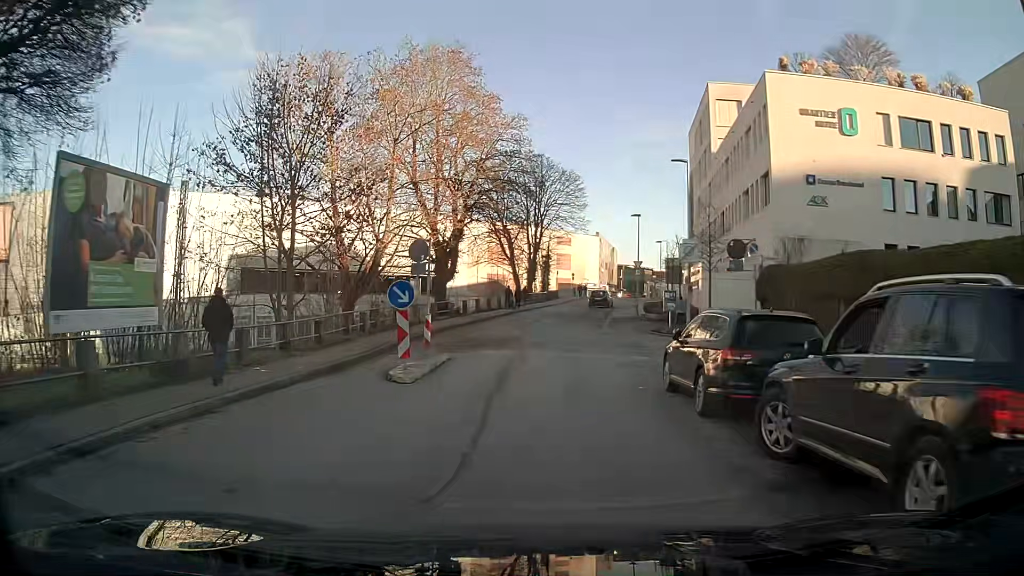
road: residential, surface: asphalt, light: Day
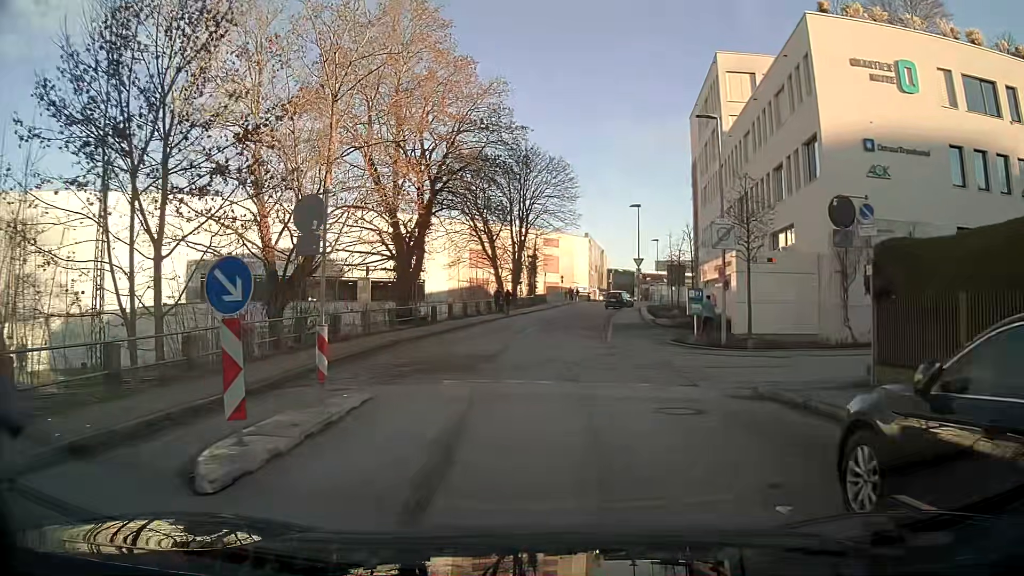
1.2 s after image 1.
(+0.1, +7.6) m; +1°
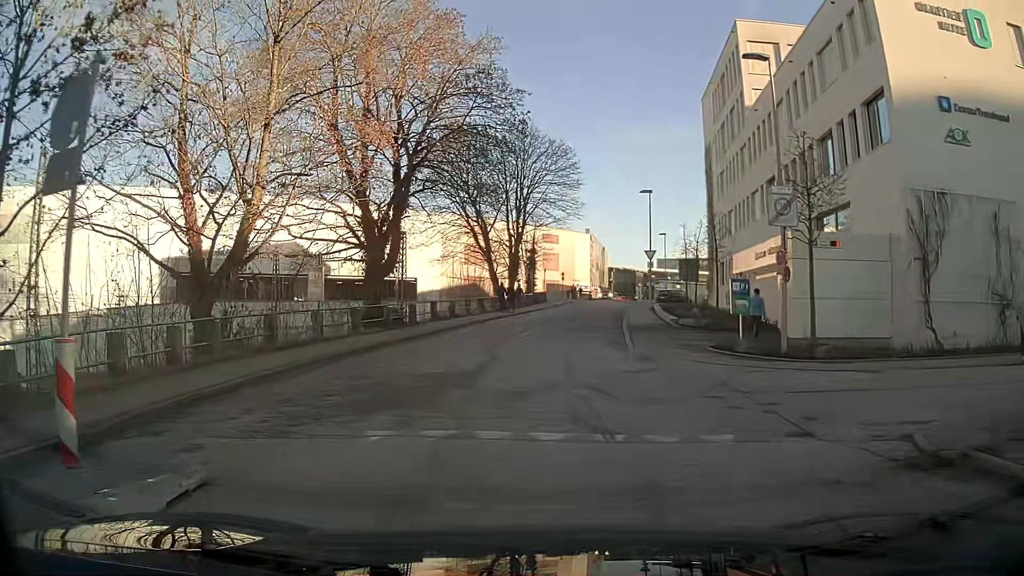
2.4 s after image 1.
(0.0, +5.6) m; 0°
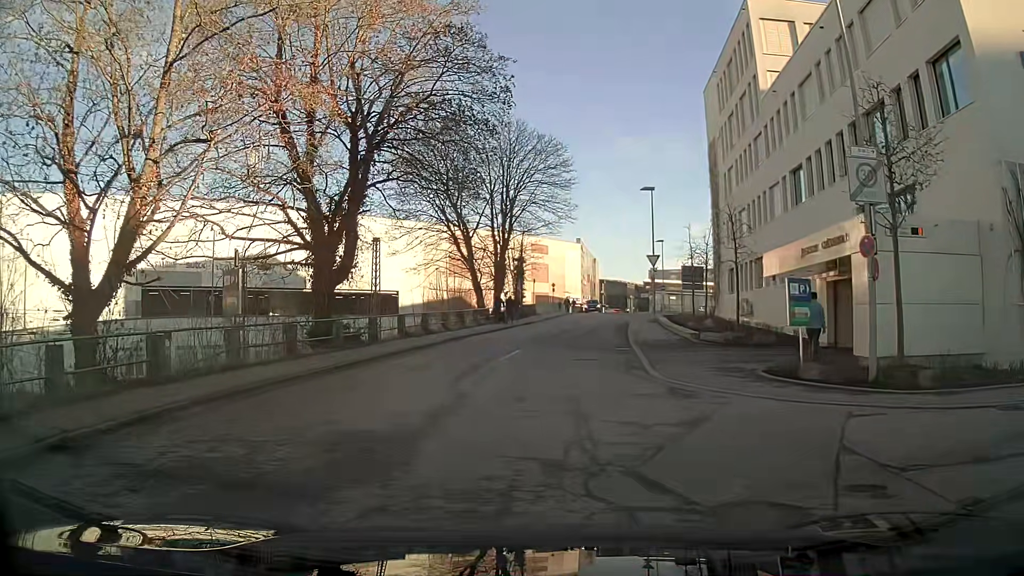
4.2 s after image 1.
(+0.1, +5.2) m; +1°
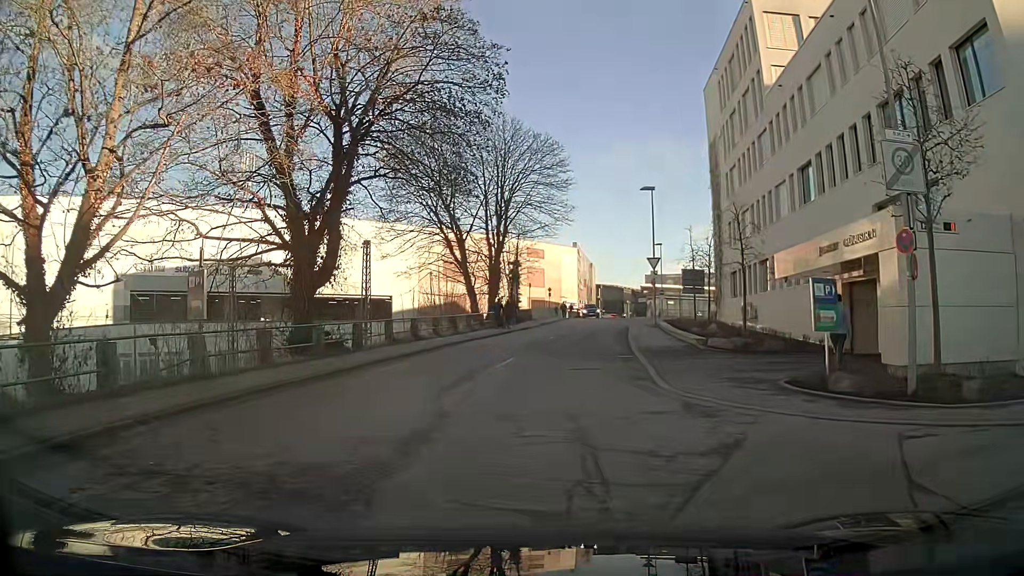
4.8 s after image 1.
(0.0, +1.6) m; 0°
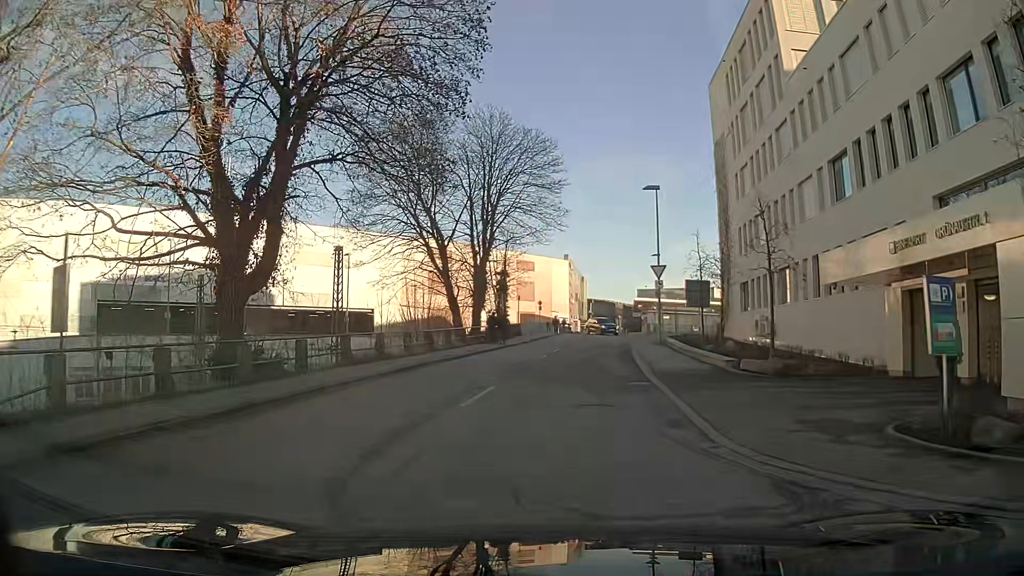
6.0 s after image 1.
(0.0, +4.7) m; +1°
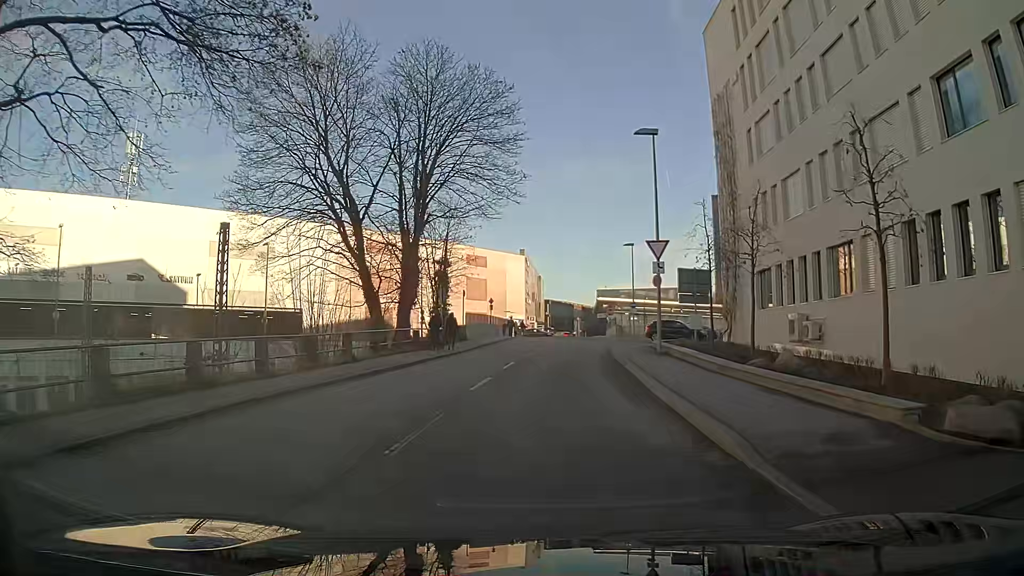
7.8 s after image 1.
(+0.4, +10.9) m; +4°
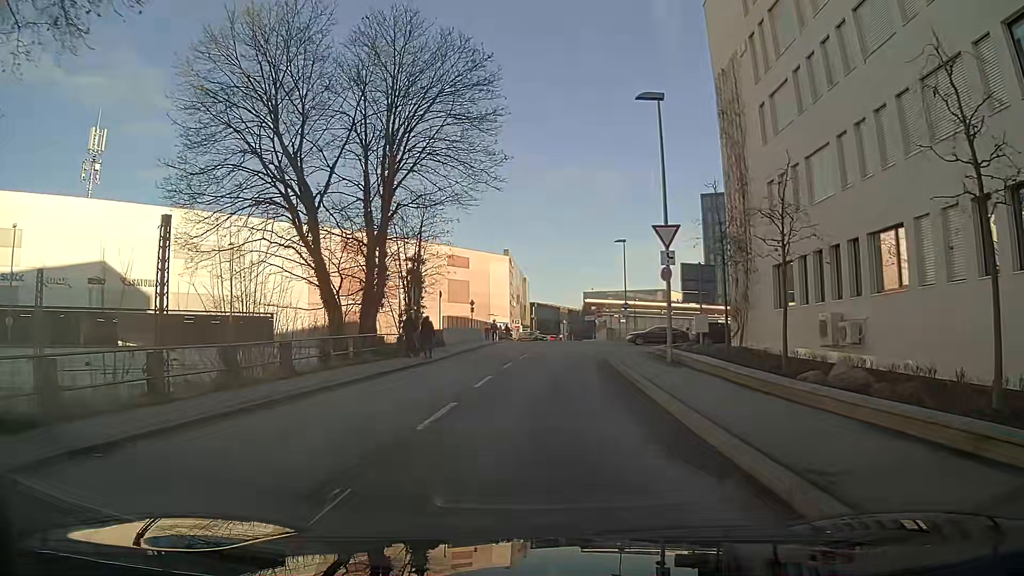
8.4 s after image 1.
(+0.1, +4.3) m; +1°
(0, +10) (0, +20) (+1, +30) (+6, +38) (+14, +44) (+21, +51) (+26, +60) (+30, +69) (+35, +78) (+41, +86) m
